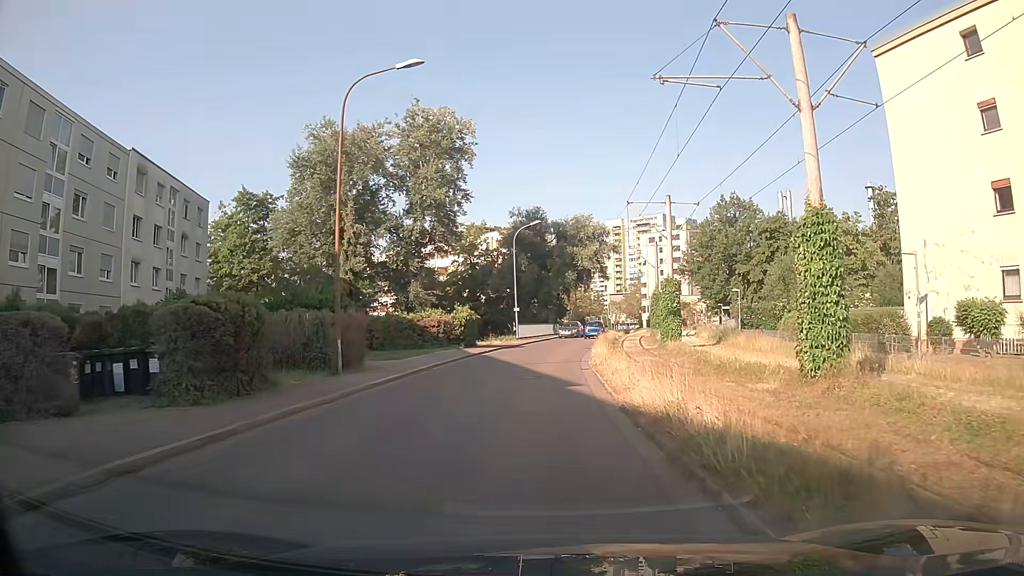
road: residential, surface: asphalt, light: Day
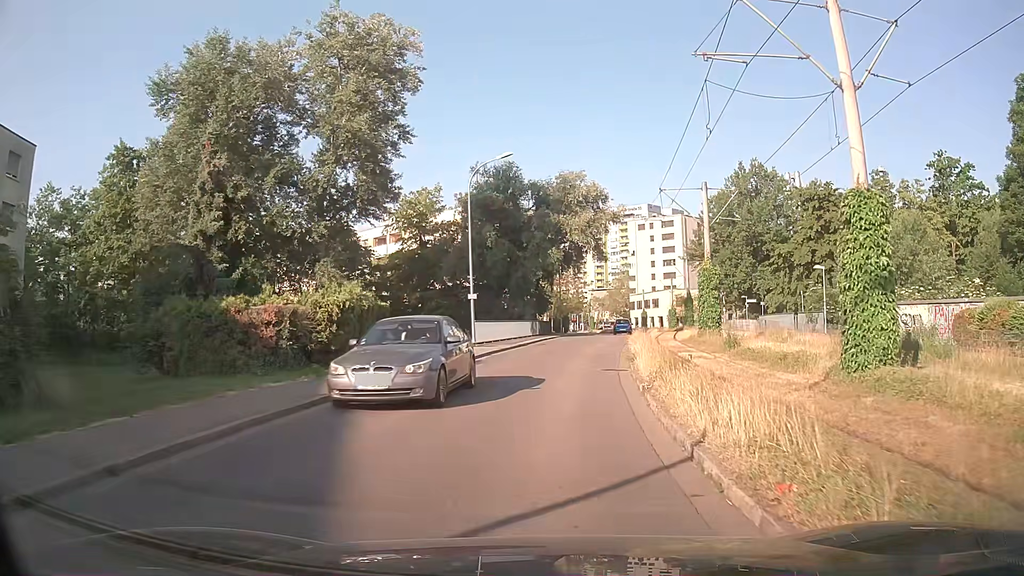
(+0.2, +21.0) m; +2°
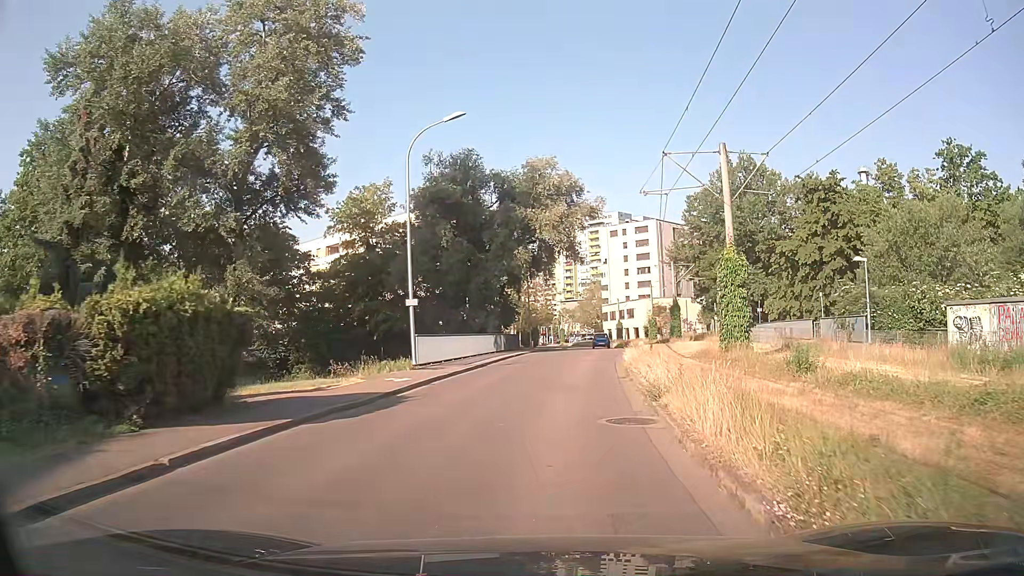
(+0.1, +8.3) m; +1°
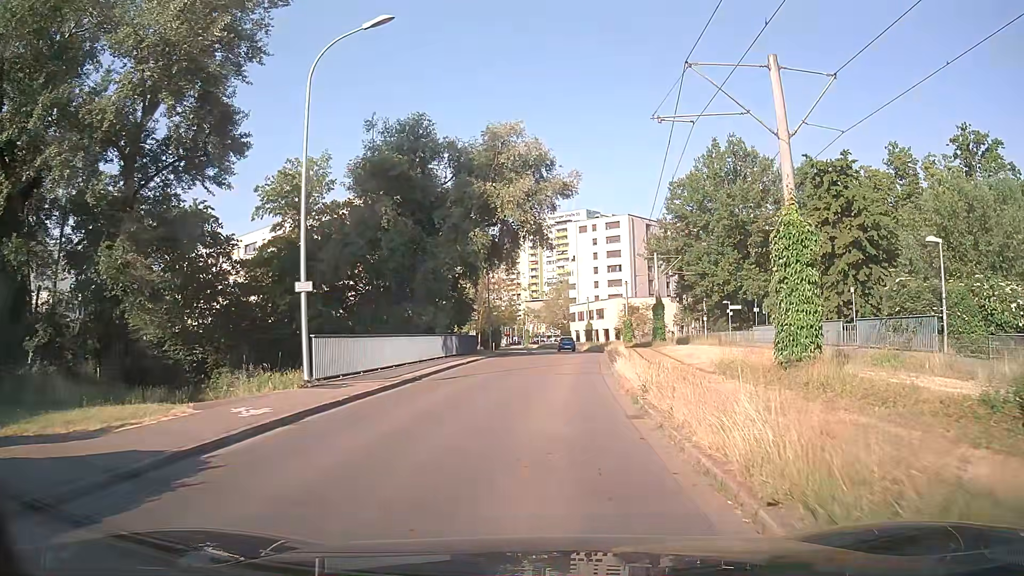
(+0.3, +8.2) m; +4°
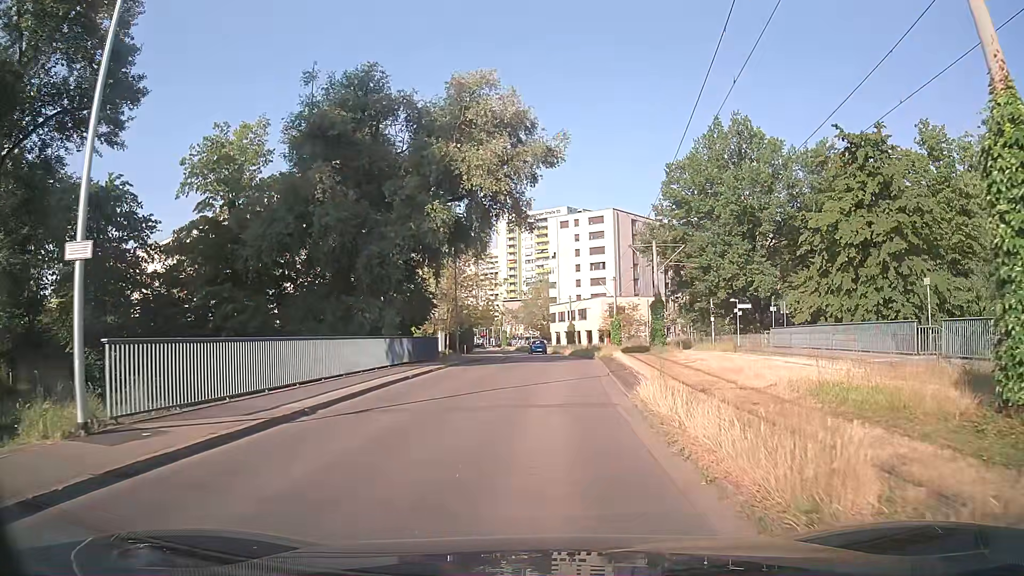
(+0.2, +8.3) m; +2°
